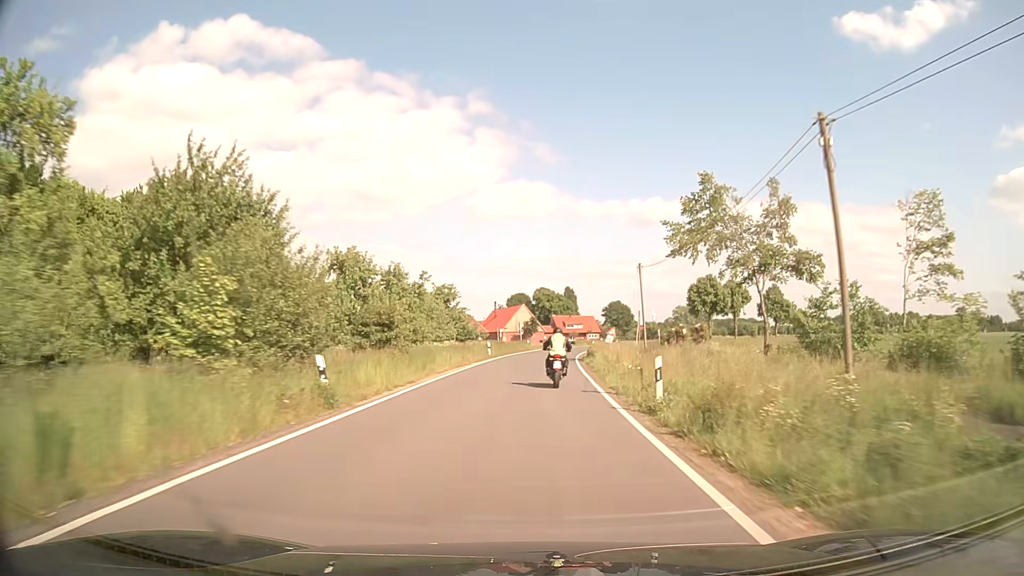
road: secondary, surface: asphalt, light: Day
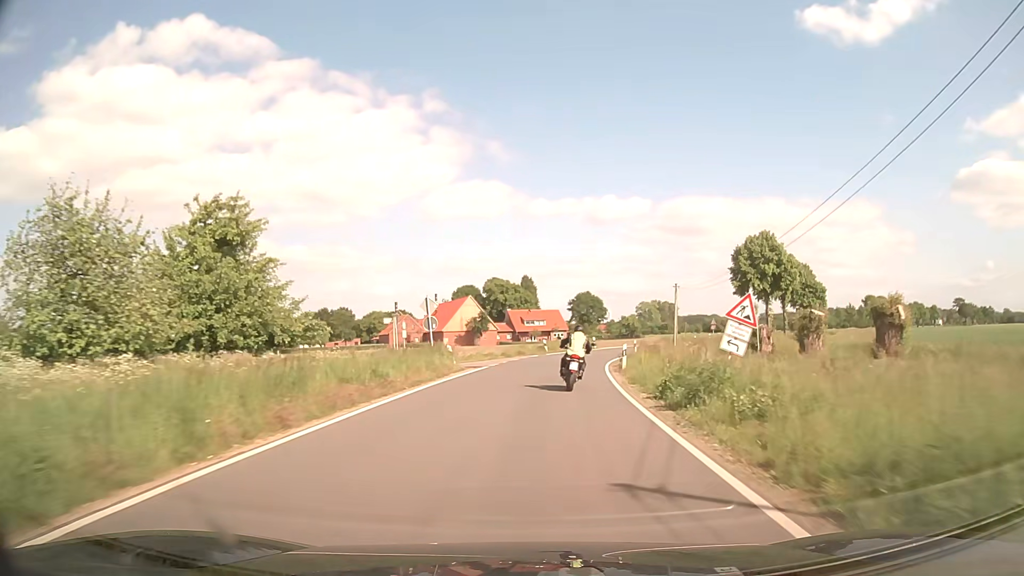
(+1.2, +44.4) m; +4°
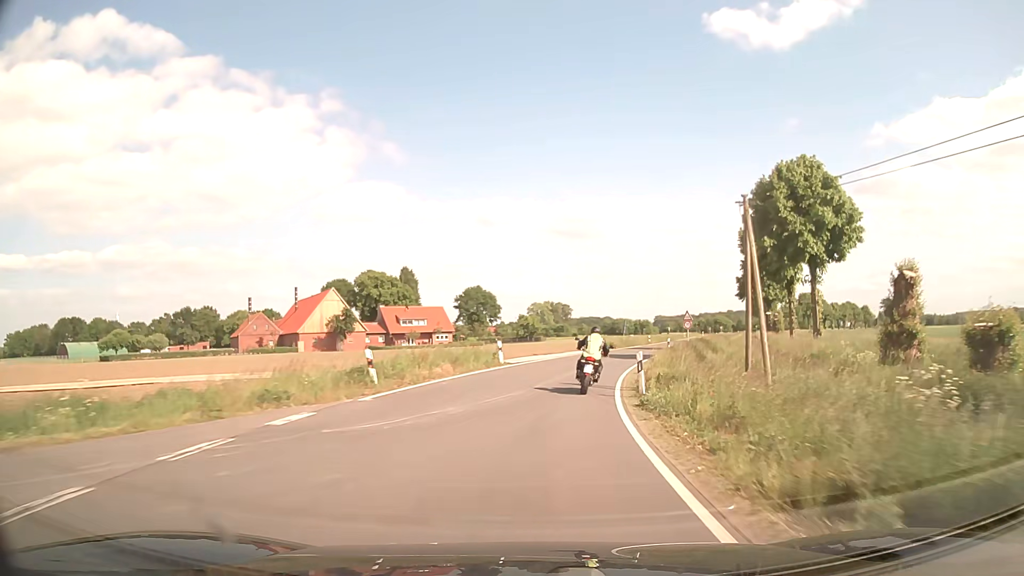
(+1.9, +32.0) m; +9°
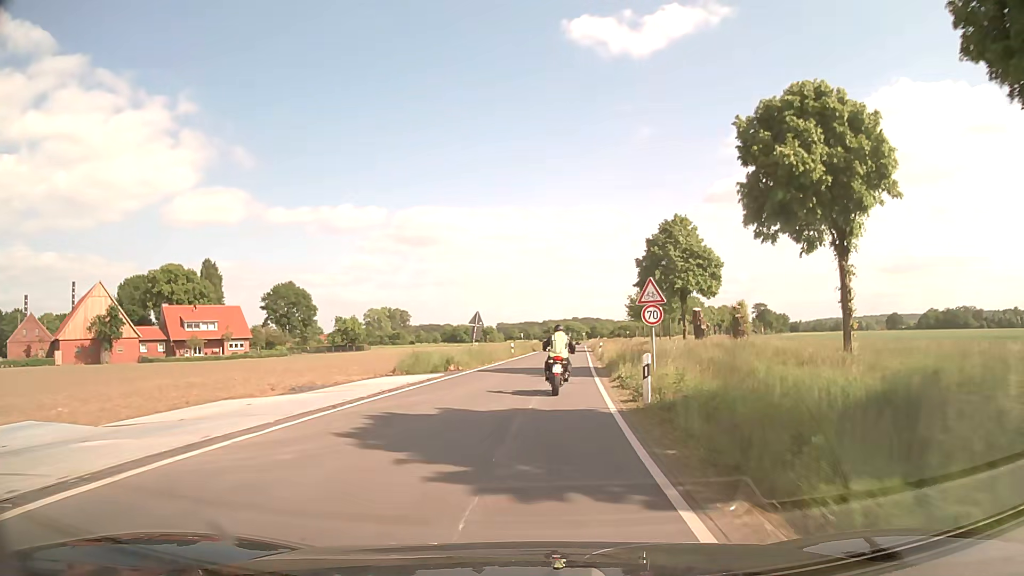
(+3.8, +31.7) m; +13°
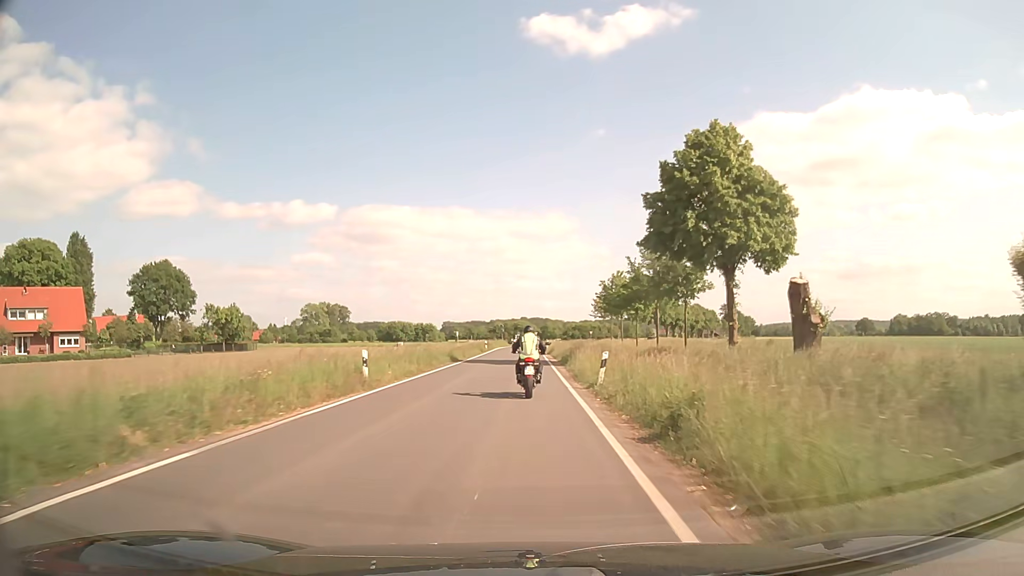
(+2.3, +32.3) m; +5°
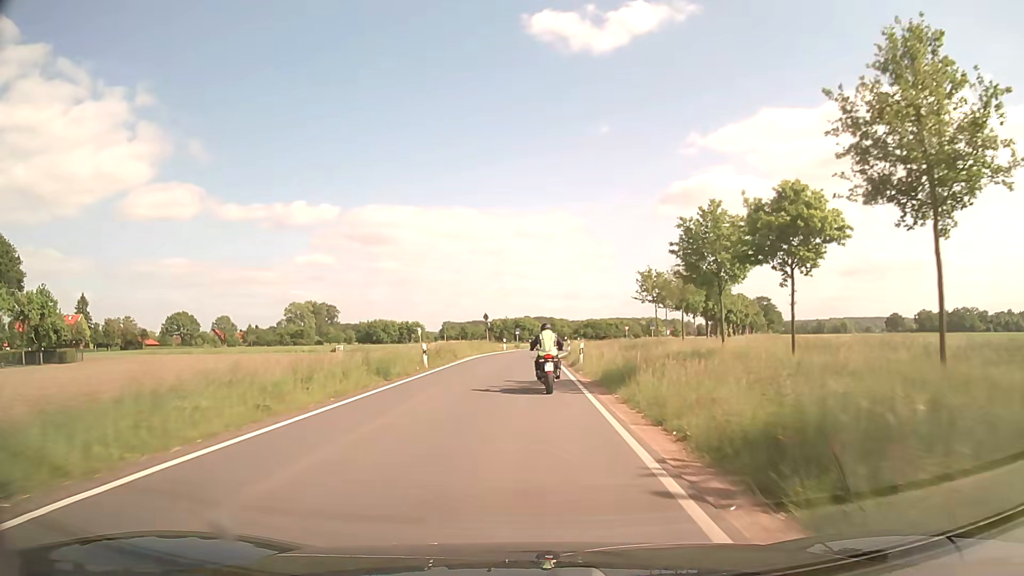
(+0.1, +43.1) m; 0°
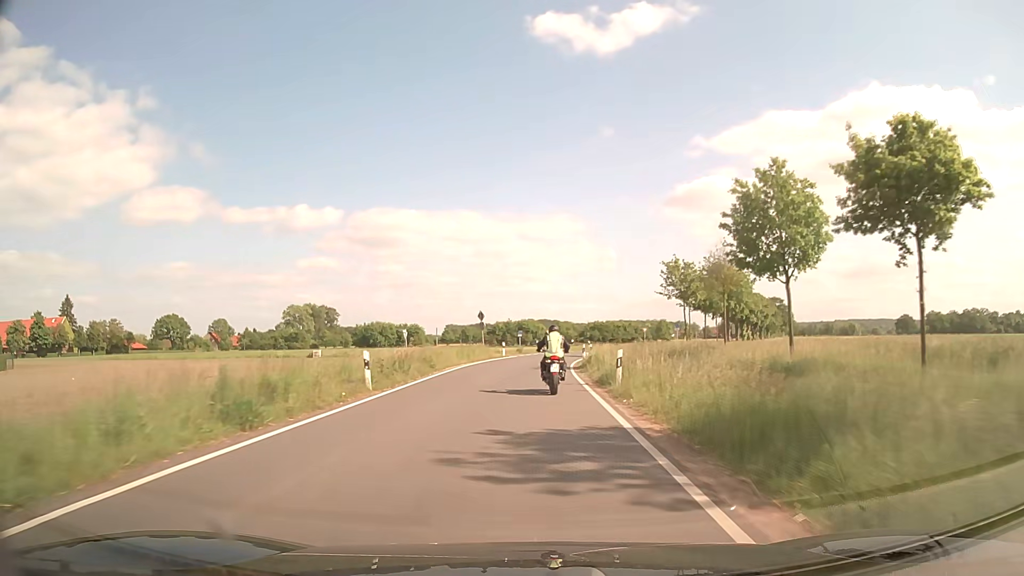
(0.0, +10.6) m; -1°
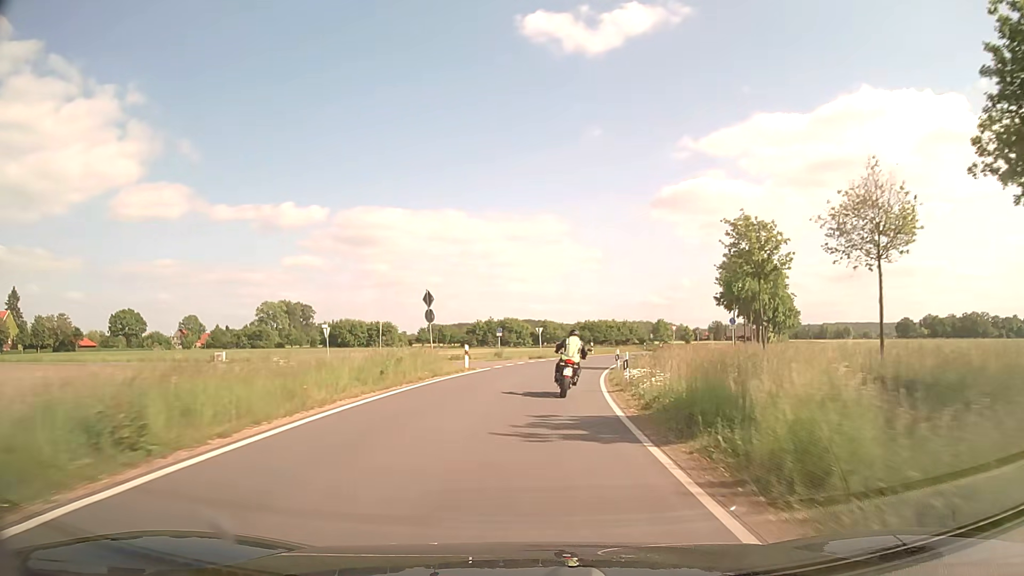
(+0.1, +21.2) m; +1°
(0, +10) (+1, +20) (+2, +30) (+3, +40) (+6, +49) (+9, +59) (+12, +68) (+16, +78) (+19, +87) (+23, +96) m
